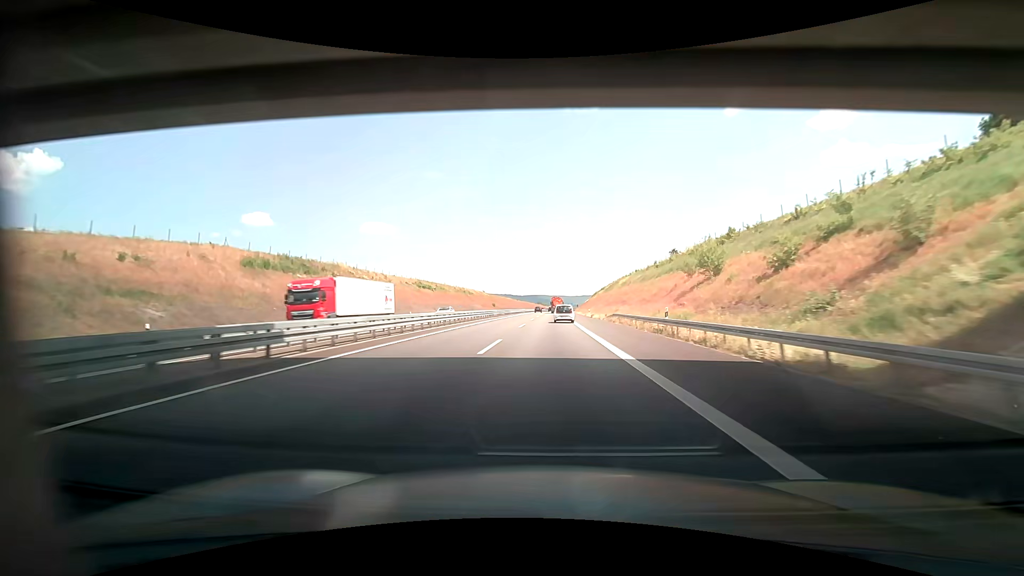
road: motorway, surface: asphalt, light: Day
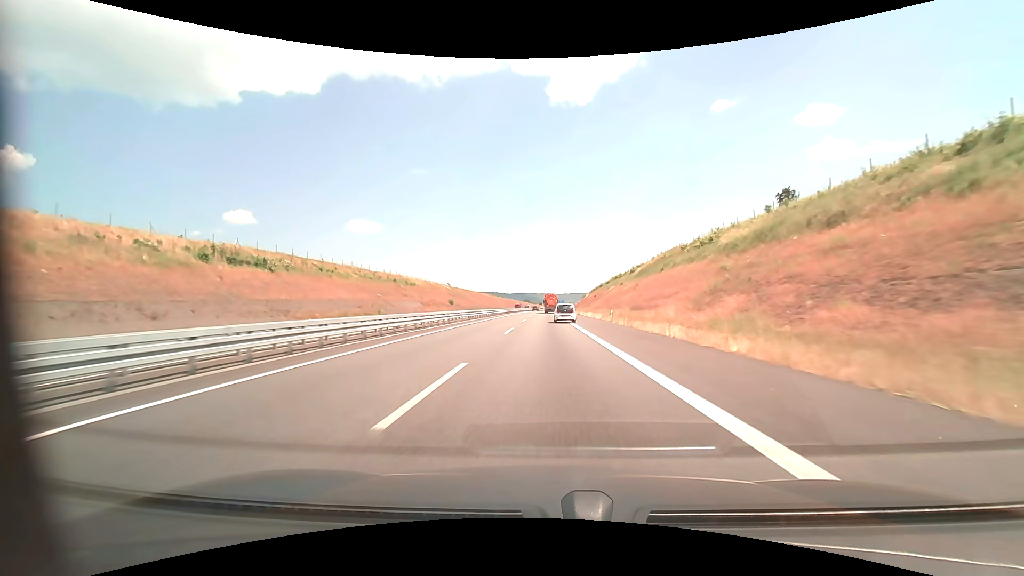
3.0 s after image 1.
(+0.7, +80.8) m; +1°
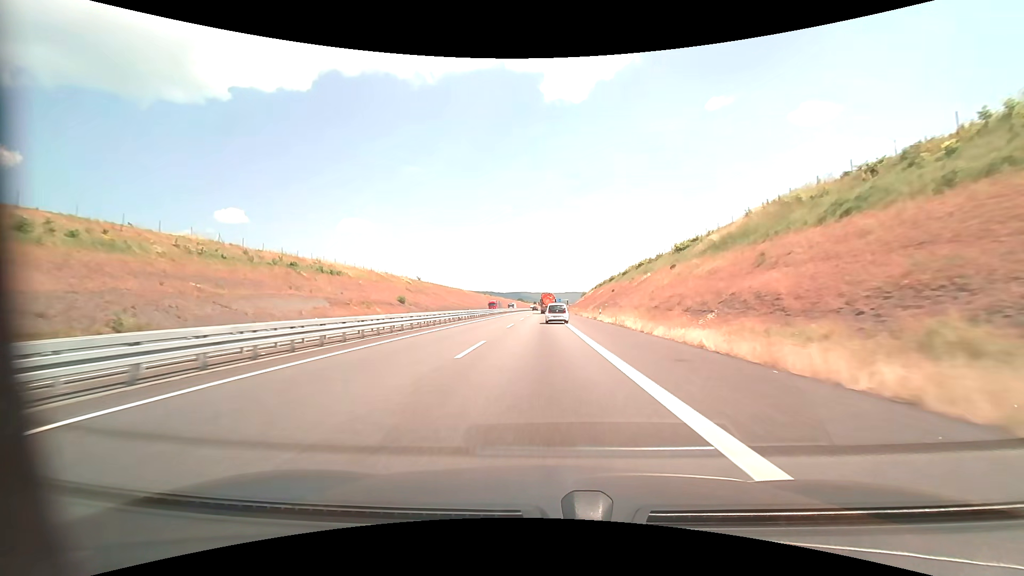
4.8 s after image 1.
(+0.3, +47.2) m; +1°
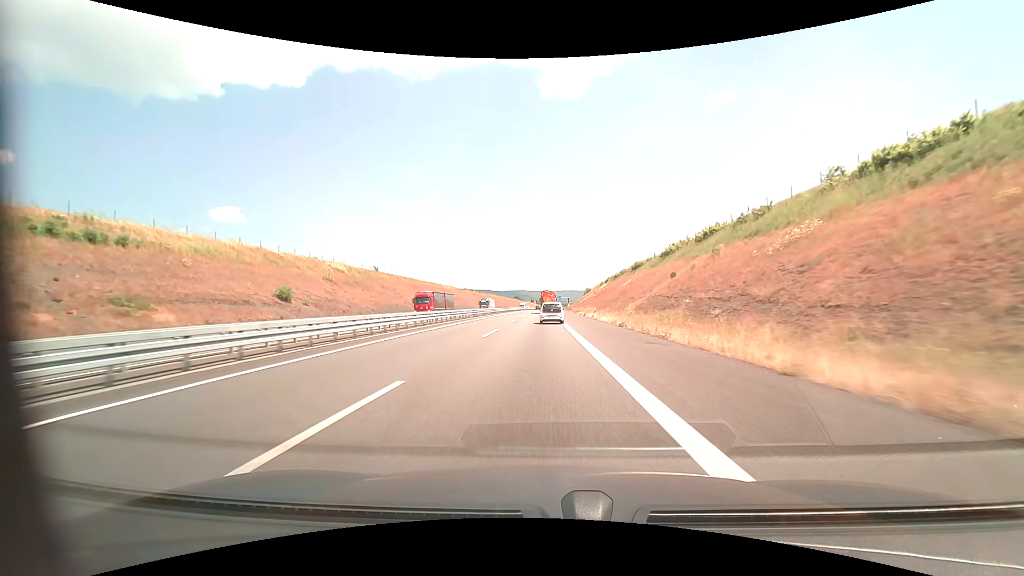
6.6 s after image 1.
(+0.2, +46.1) m; 0°
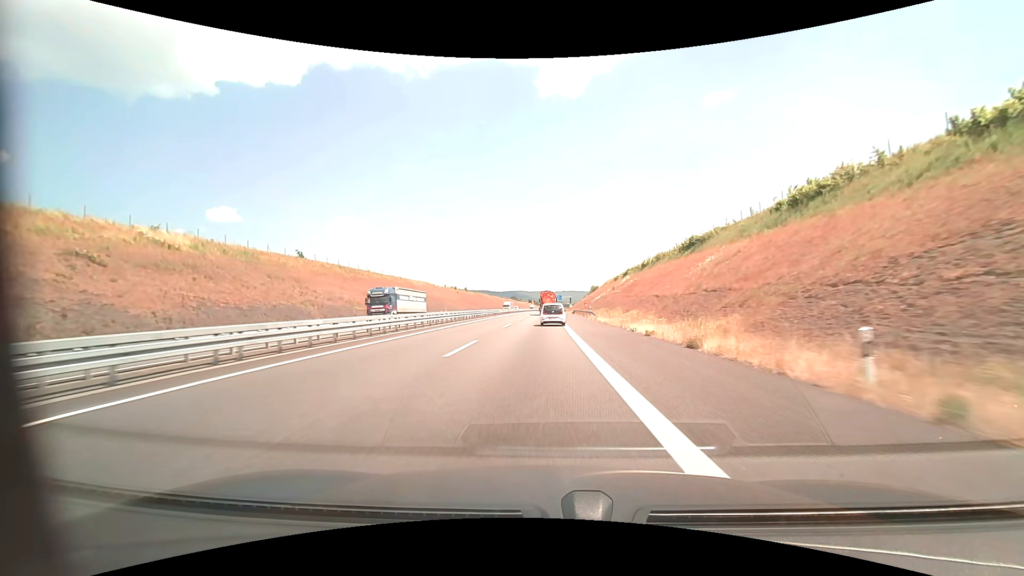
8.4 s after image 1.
(+0.1, +43.7) m; 0°
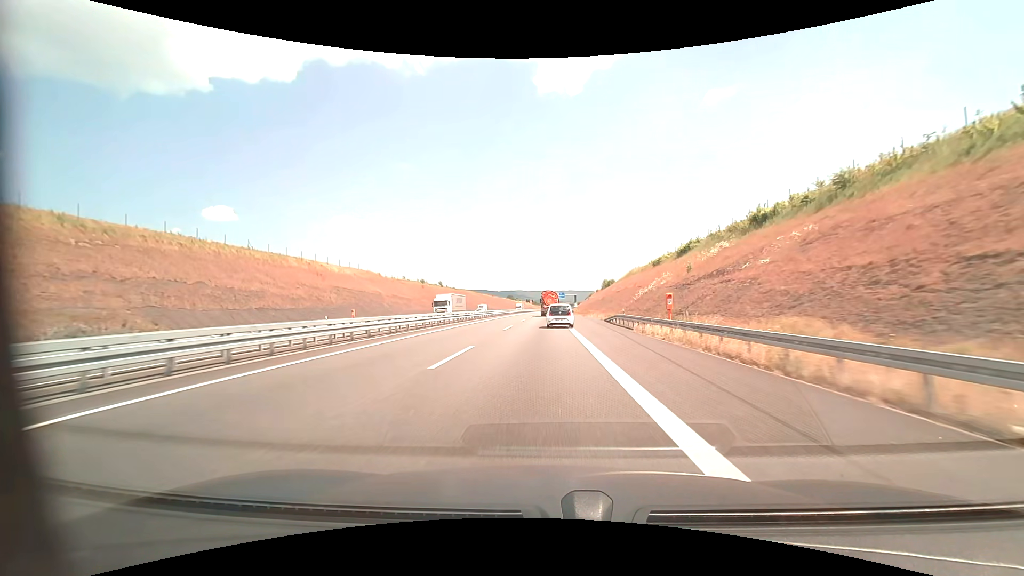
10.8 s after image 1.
(0.0, +56.9) m; 0°
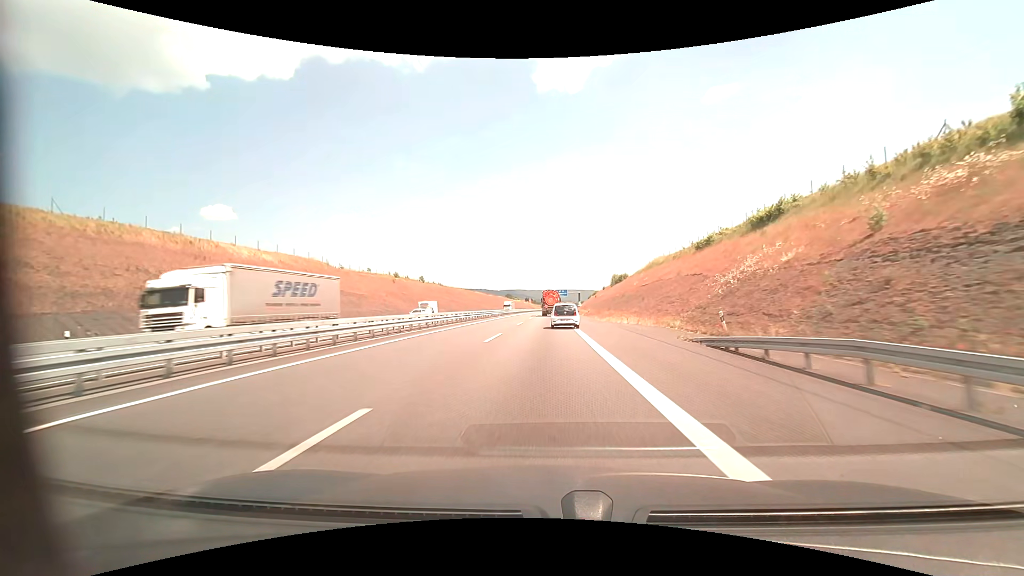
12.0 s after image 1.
(0.0, +28.4) m; 0°
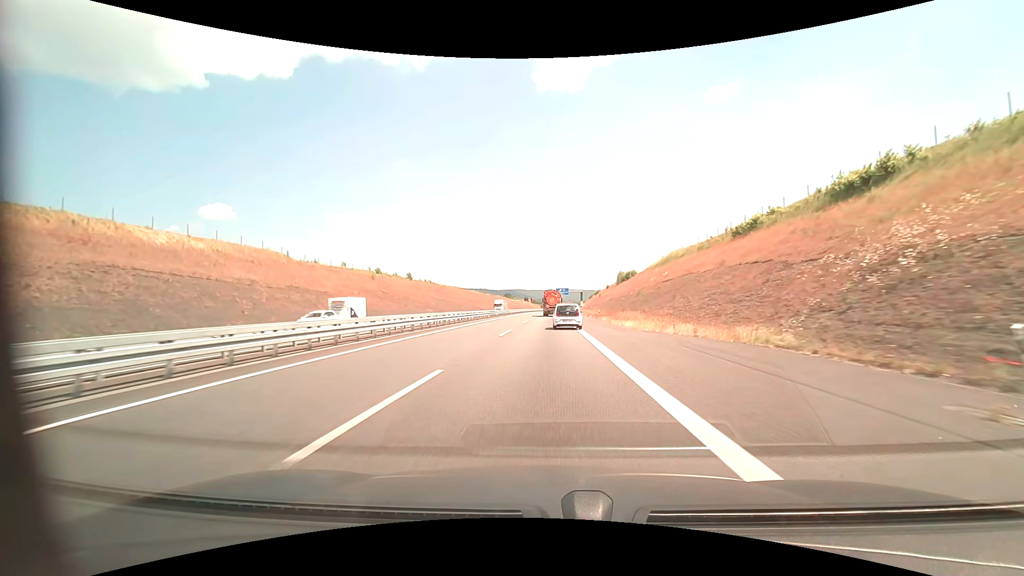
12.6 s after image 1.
(0.0, +14.2) m; 0°
(0, +10) (0, +20) (0, +30) (0, +40) (0, +50) (0, +60) (0, +70) (0, +80) (0, +90) (+1, +100) m
